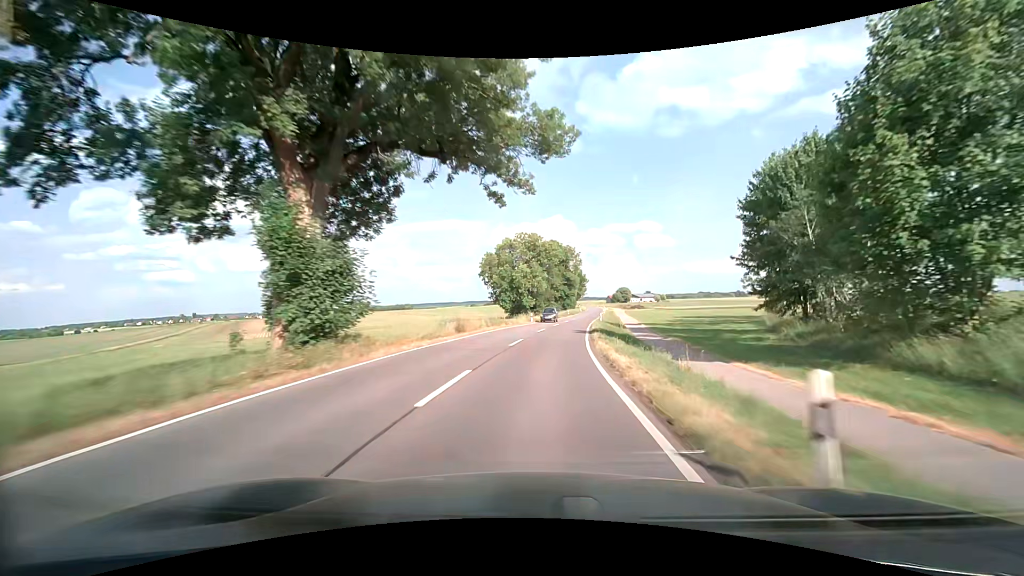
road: tertiary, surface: asphalt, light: Day
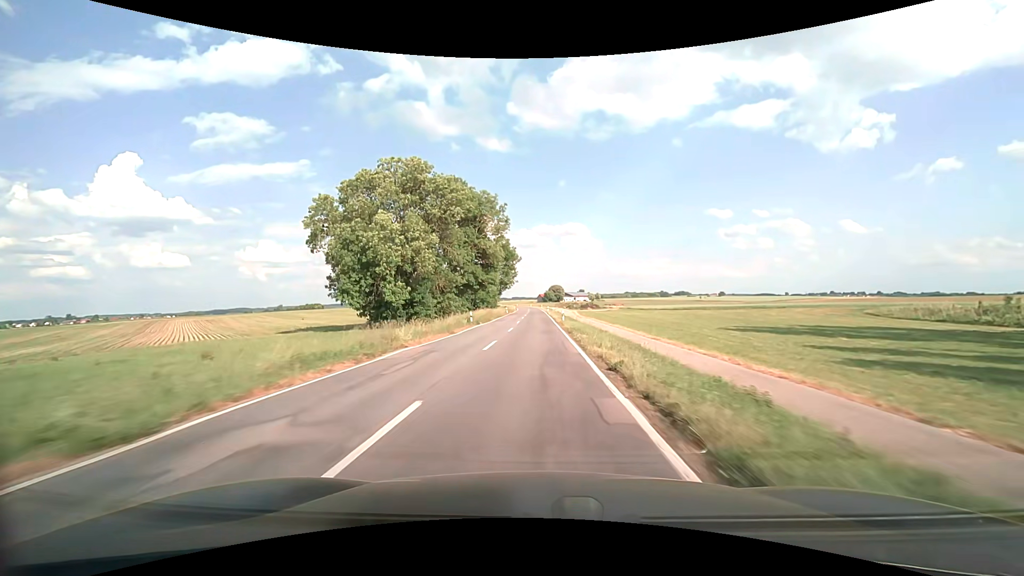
(+6.1, +63.8) m; +8°
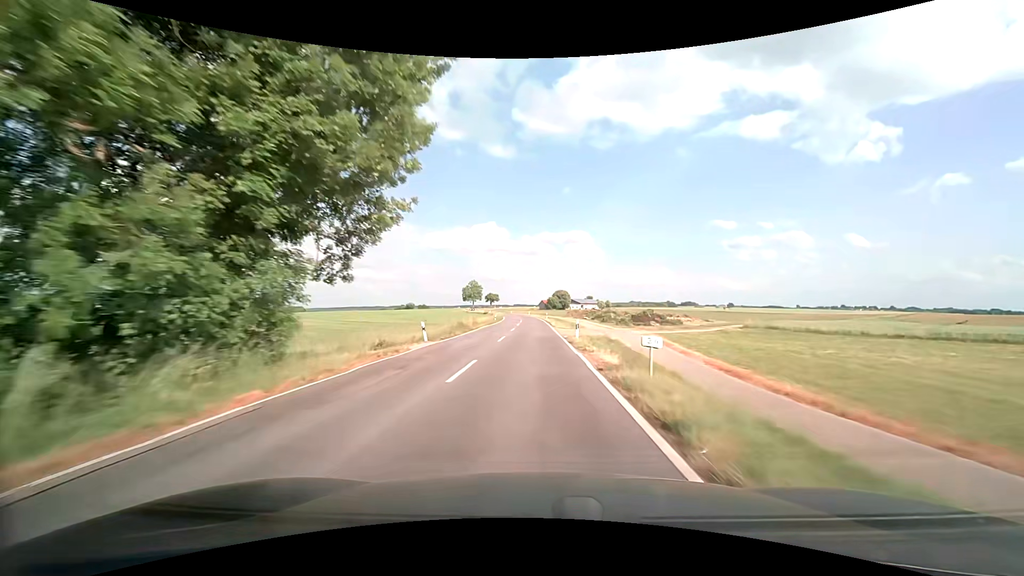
(+0.4, +66.7) m; 0°
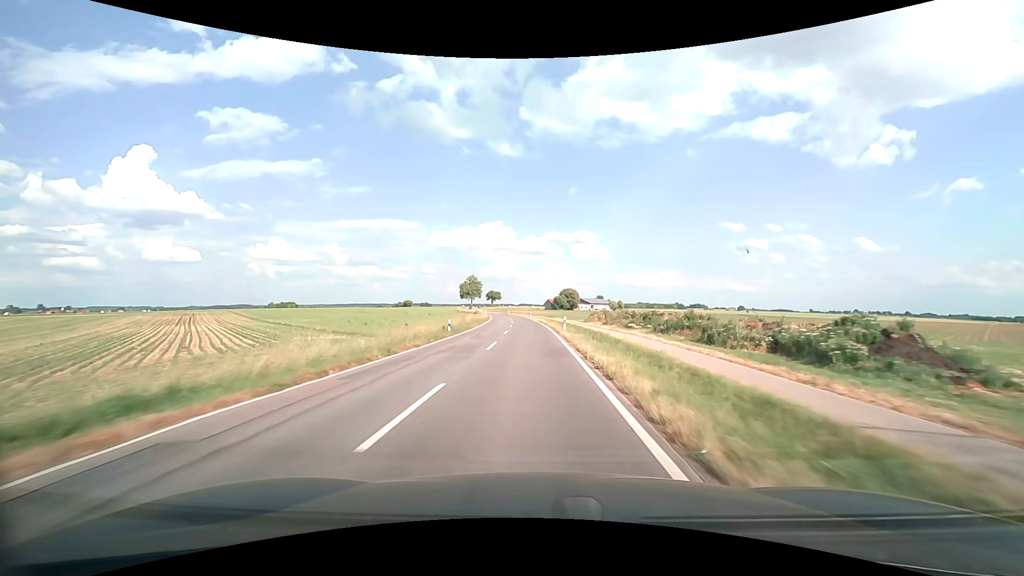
(-0.2, +40.9) m; -1°
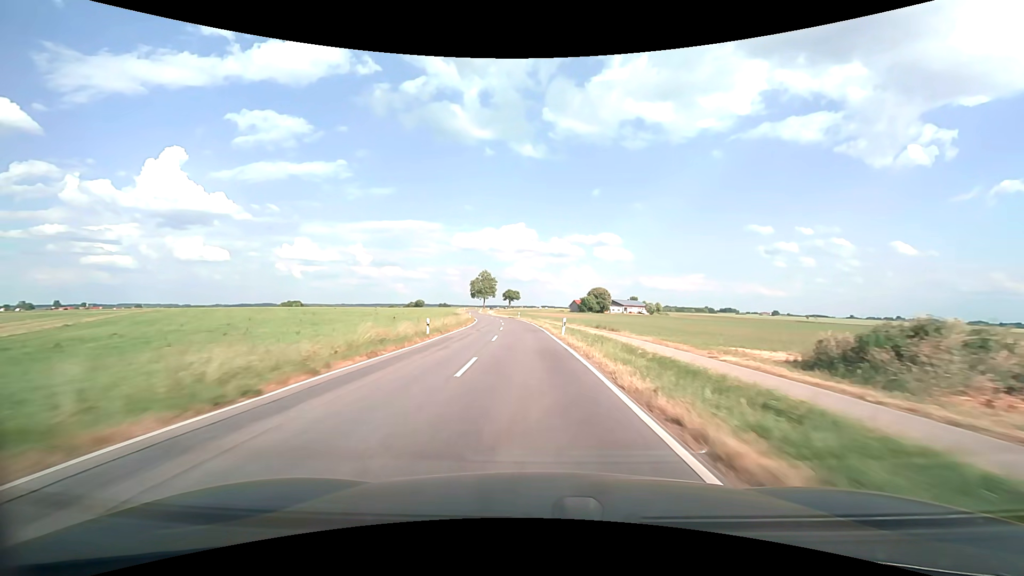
(-1.5, +55.9) m; -3°
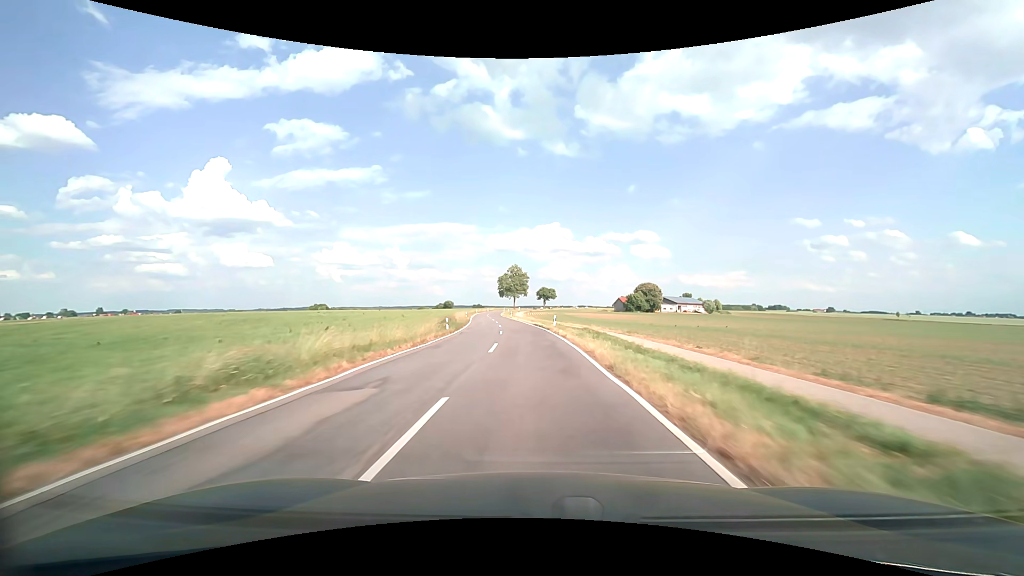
(-1.5, +42.8) m; -4°
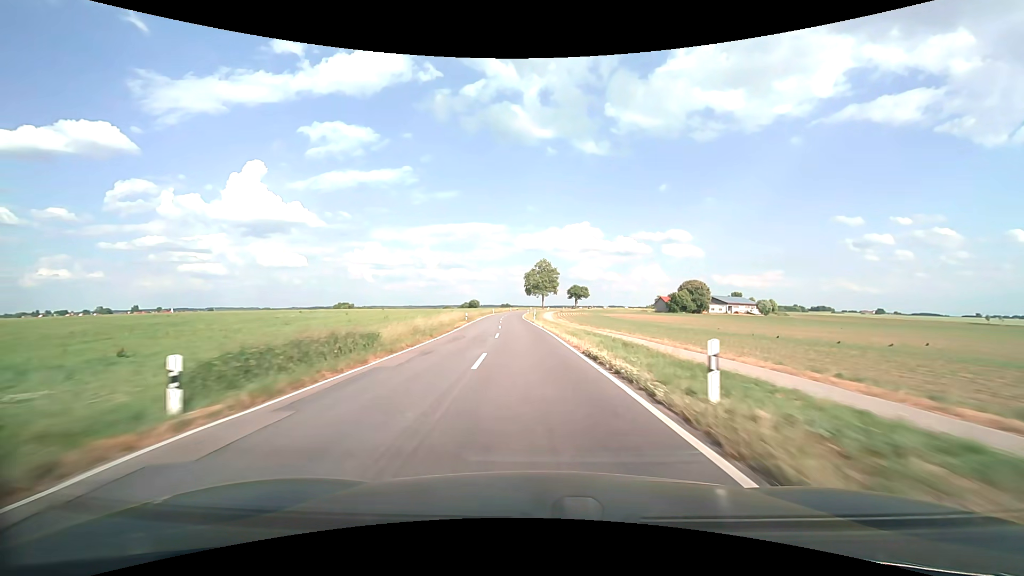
(-0.8, +28.8) m; -3°
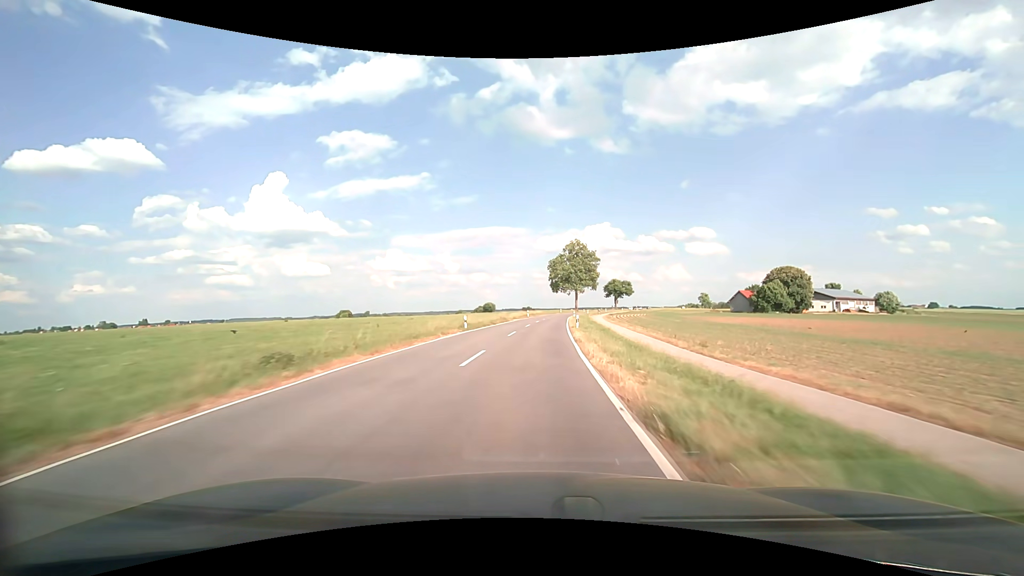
(-3.2, +72.4) m; -3°
(0, +10) (0, +20) (0, +30) (+1, +40) (+1, +50) (+2, +60) (+3, +70) (+3, +80) (+4, +90) (+5, +100) m
